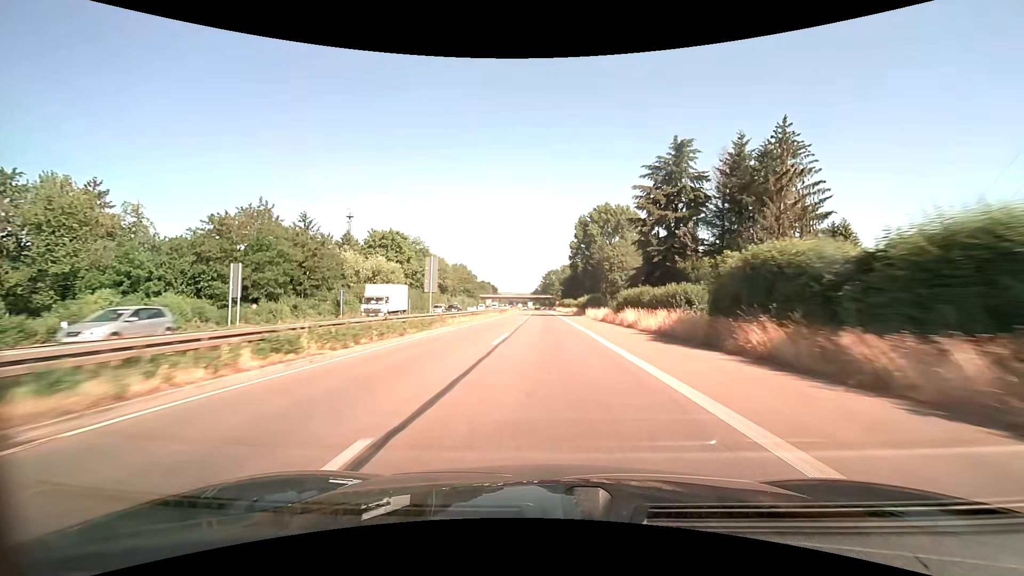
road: trunk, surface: asphalt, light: Day
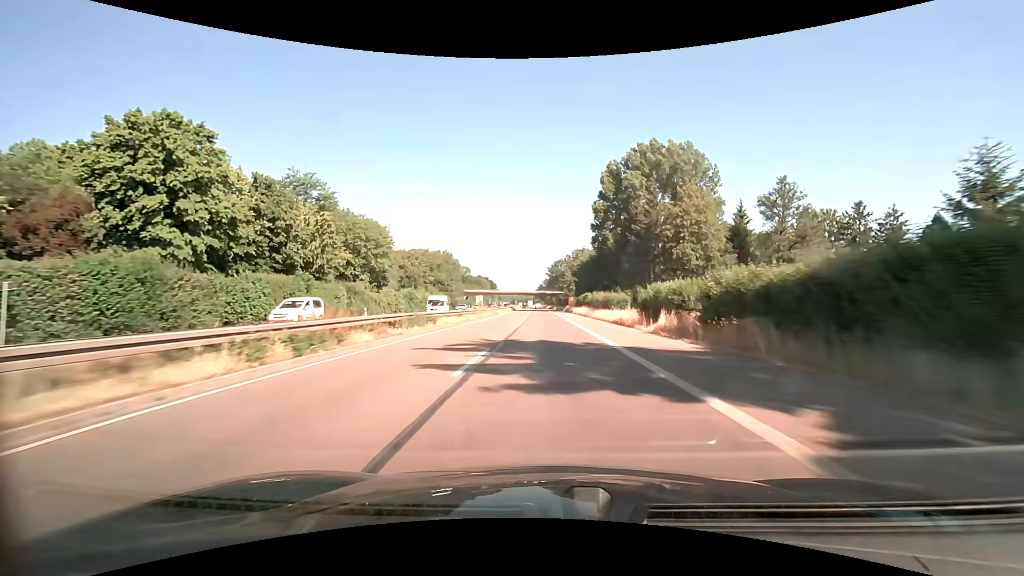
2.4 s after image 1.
(-0.3, +63.2) m; -1°
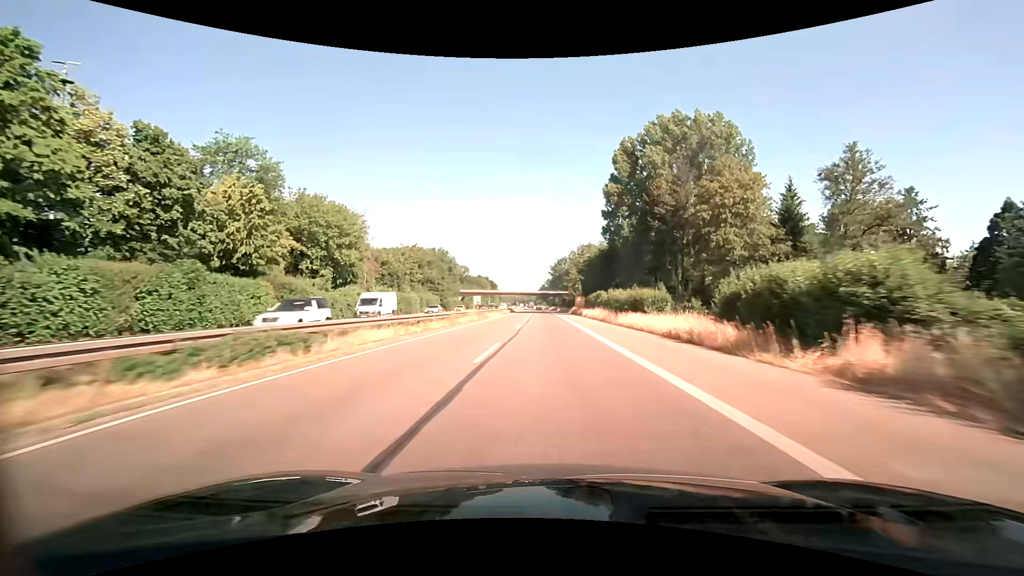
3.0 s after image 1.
(0.0, +15.8) m; 0°
